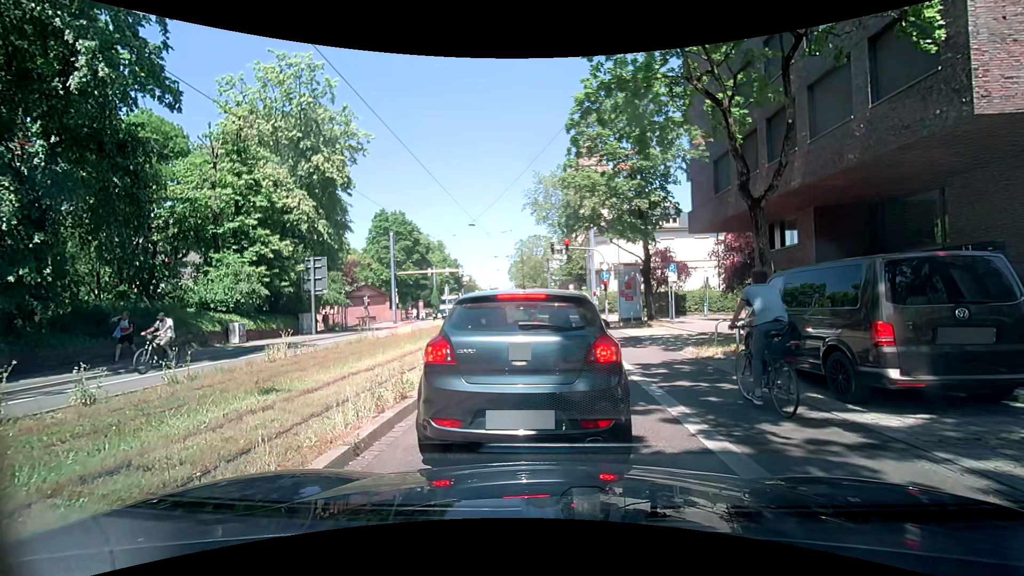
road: primary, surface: asphalt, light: Day
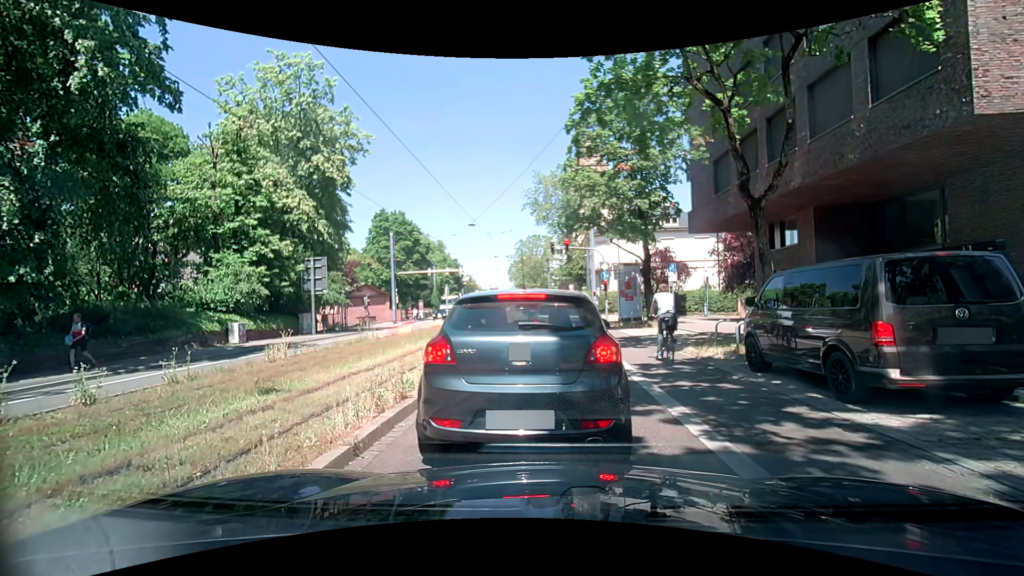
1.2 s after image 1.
(0.0, 0.0) m; 0°
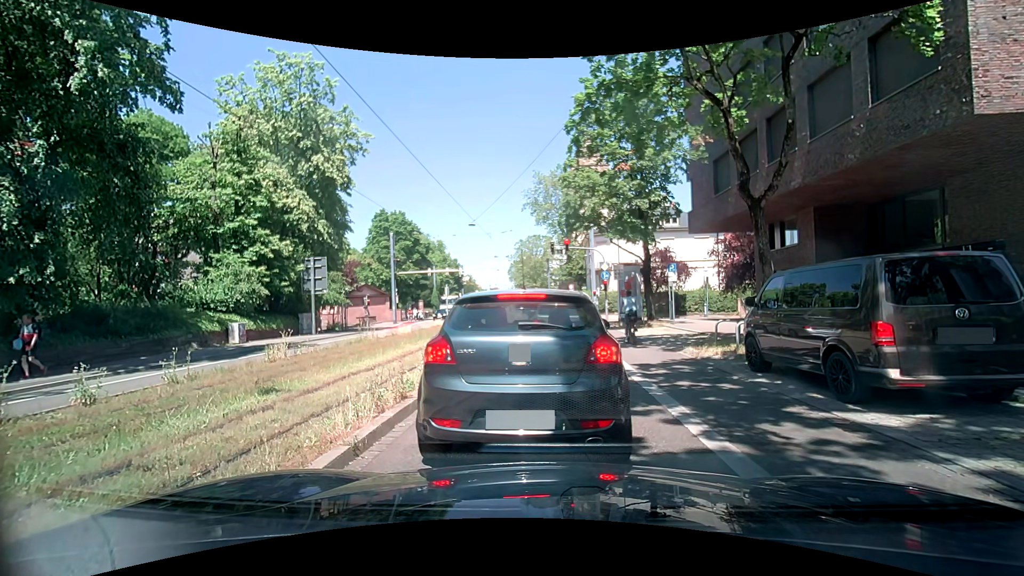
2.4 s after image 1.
(0.0, 0.0) m; 0°
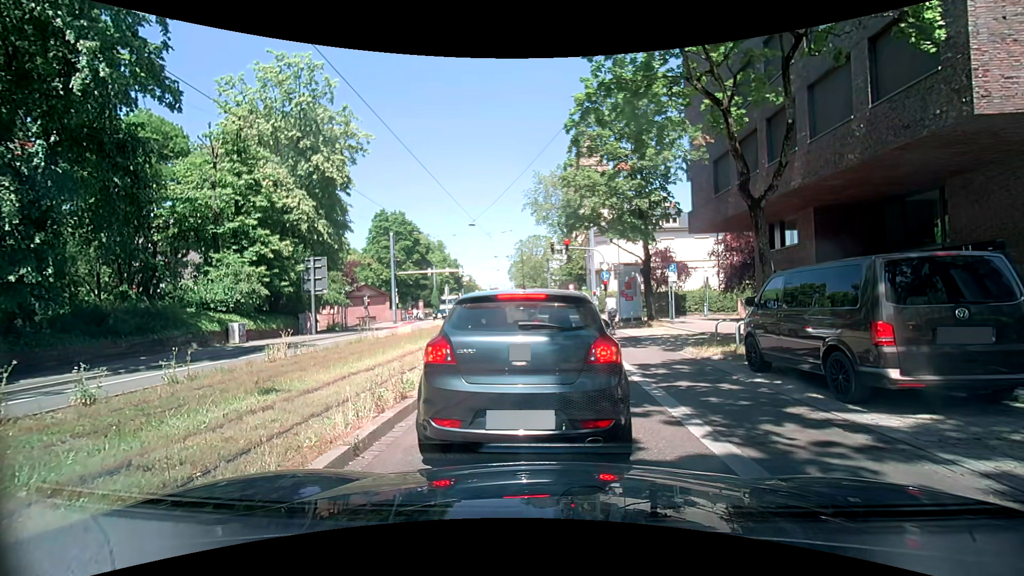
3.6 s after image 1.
(0.0, 0.0) m; 0°
(+1, +10) (+1, +20) (+1, +30) (+1, +40) (+1, +50) (+1, +60) (+1, +70) (+1, +80) (0, +90) (0, +100) m
